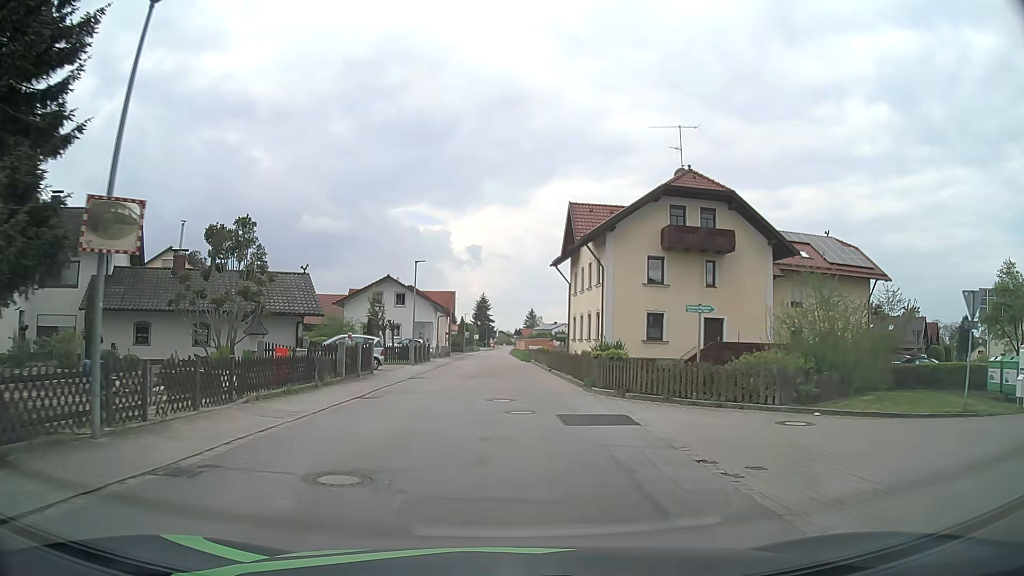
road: tertiary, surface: asphalt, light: Day
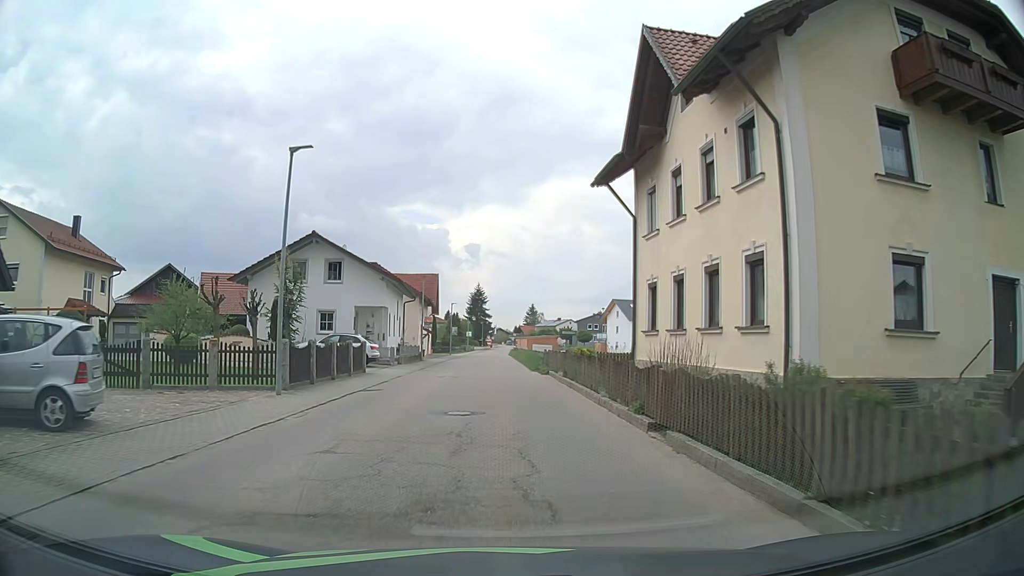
(-0.1, +23.7) m; 0°
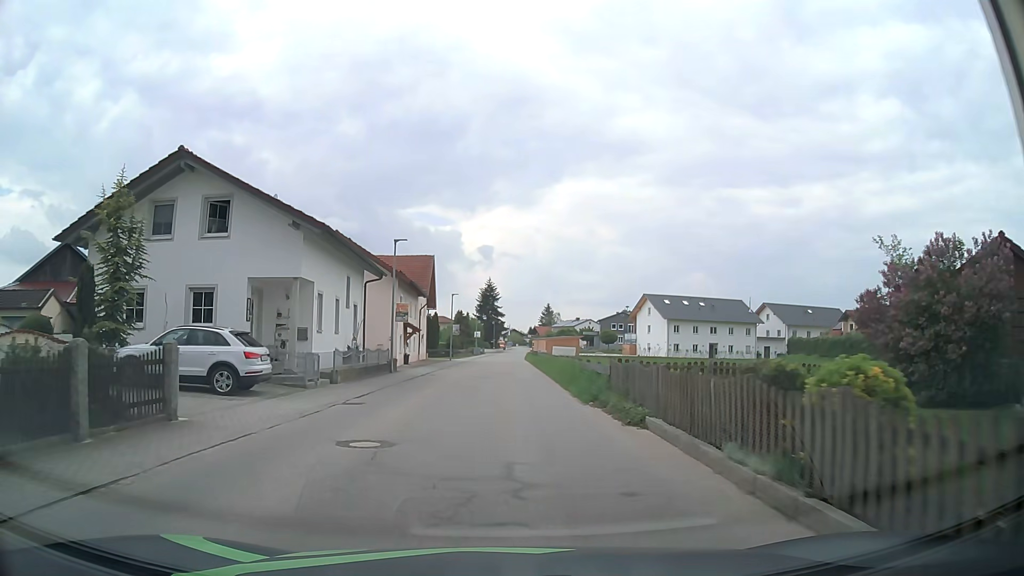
(-0.2, +17.7) m; -2°
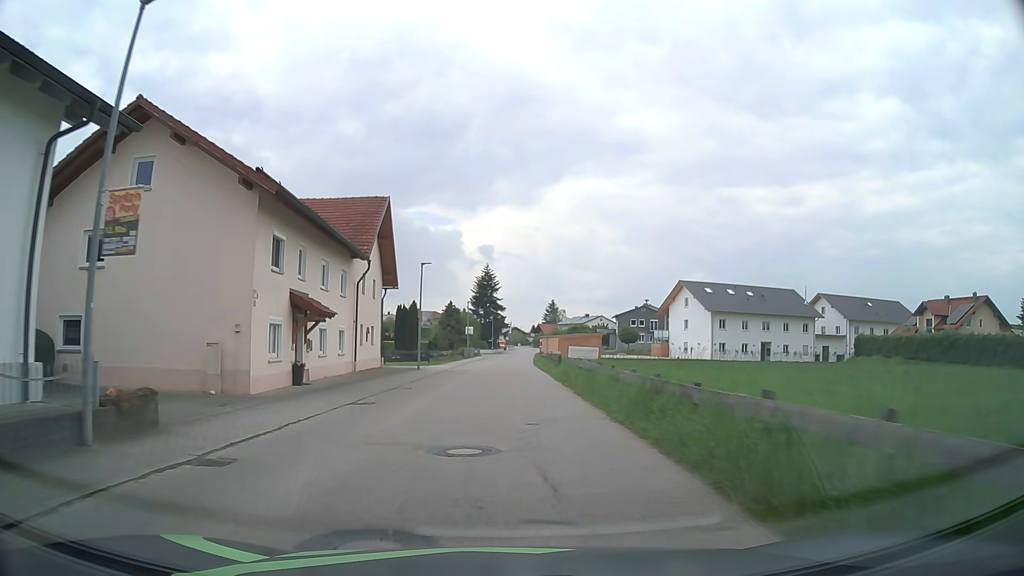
(+0.3, +23.7) m; +1°
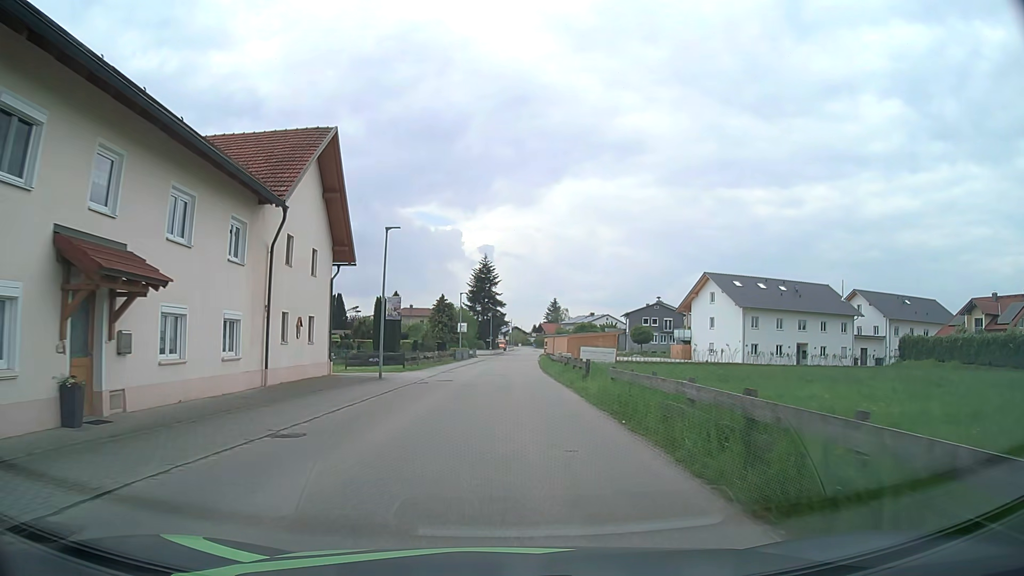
(0.0, +12.0) m; 0°
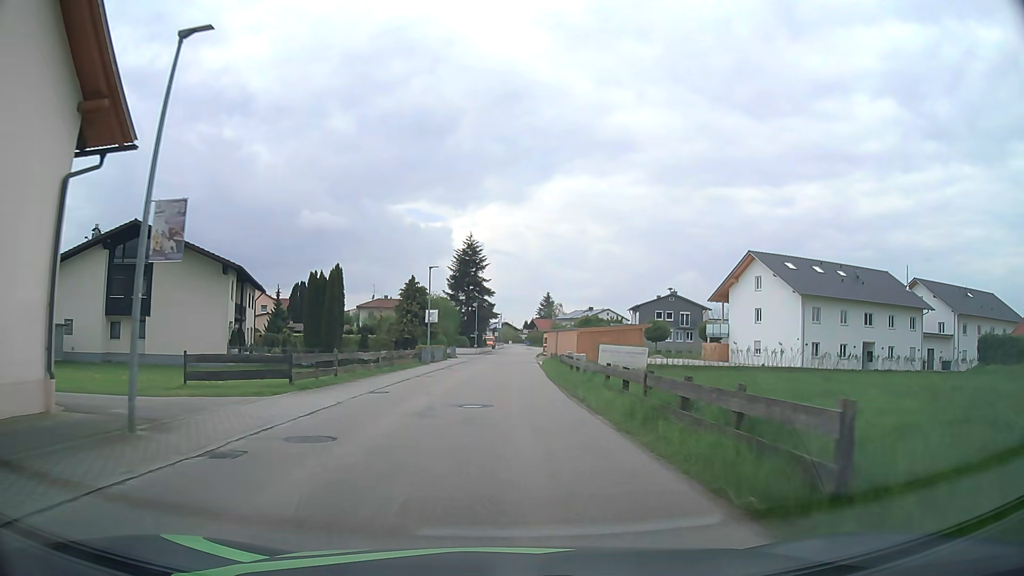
(0.0, +18.4) m; +1°
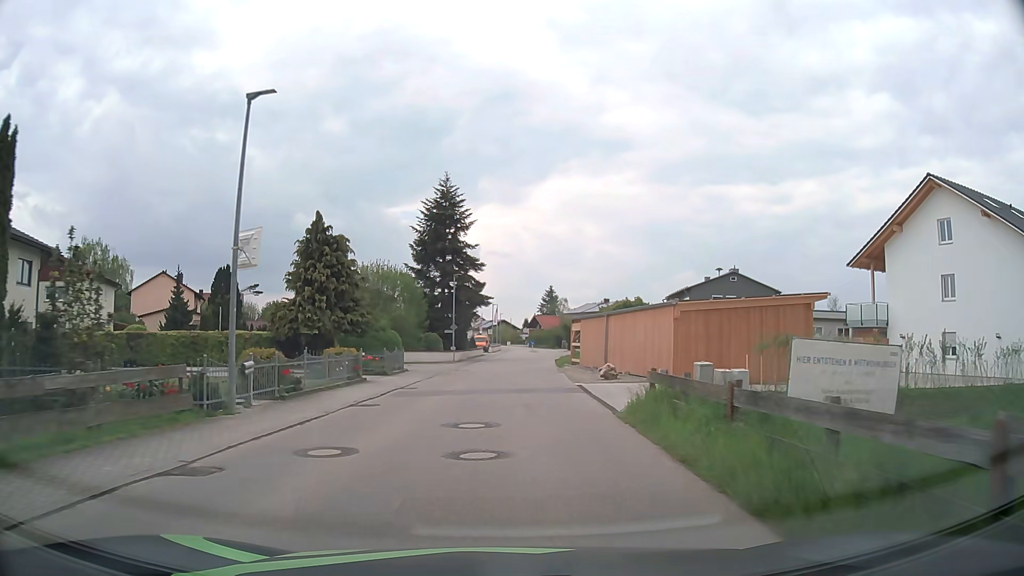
(+0.2, +30.7) m; 0°
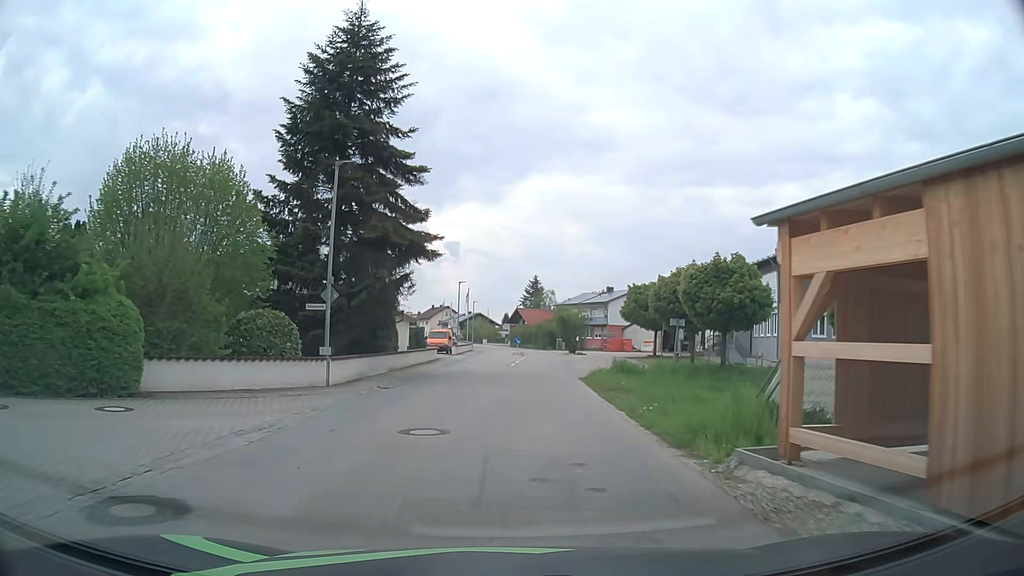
(+0.5, +30.1) m; +2°
(0, +10) (0, +20) (+1, +30) (+1, +40) (+2, +50) (+3, +60) (+3, +70) (+2, +80) (+1, +90) (0, +100) m
